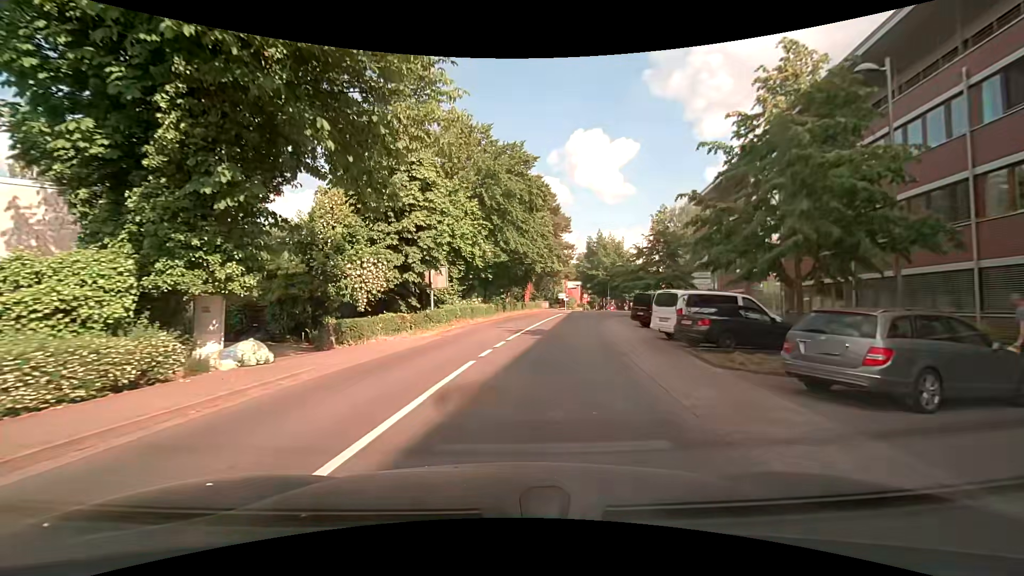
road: residential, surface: asphalt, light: Day
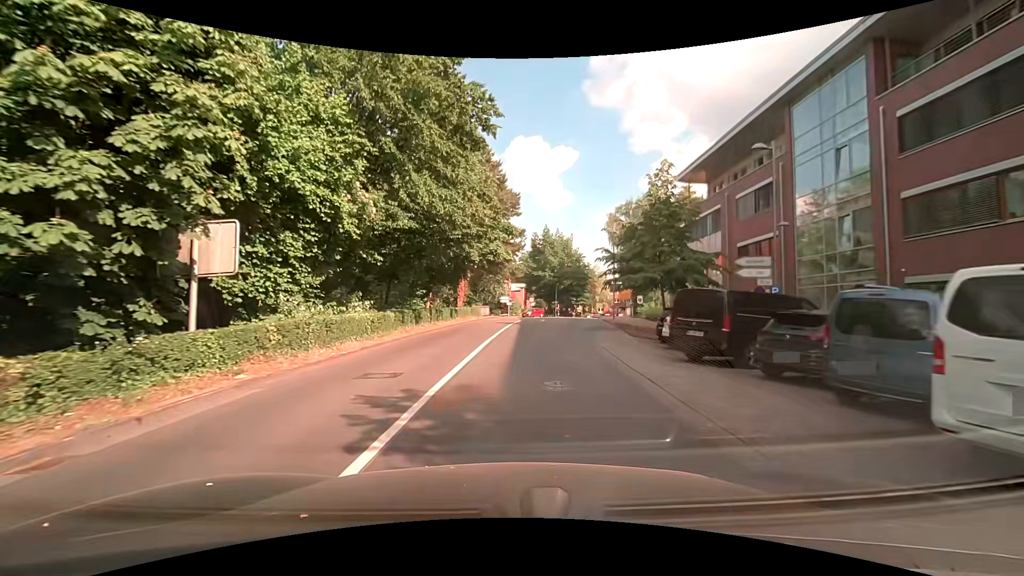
(+1.0, +15.1) m; +7°
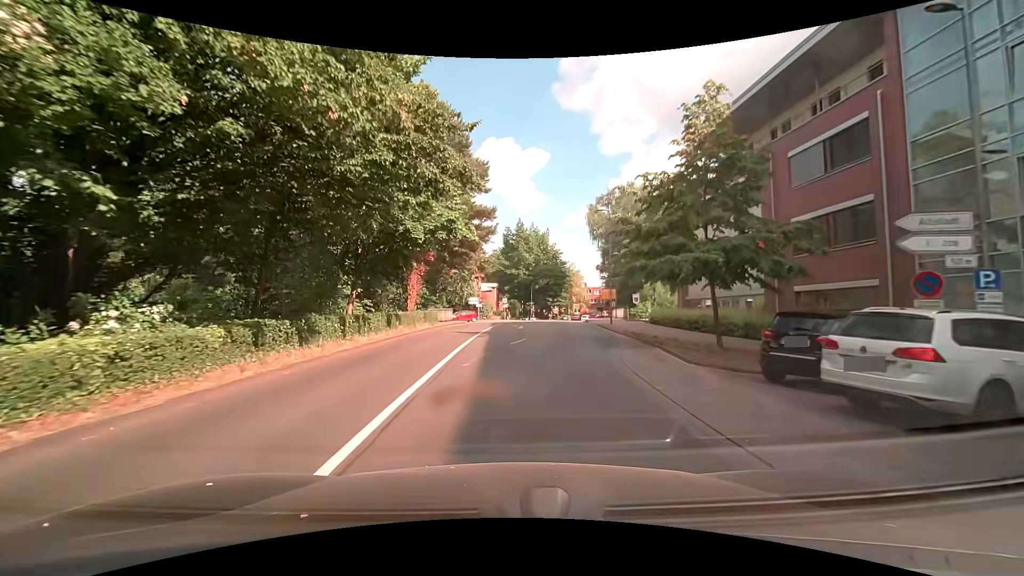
(+0.4, +9.9) m; +4°
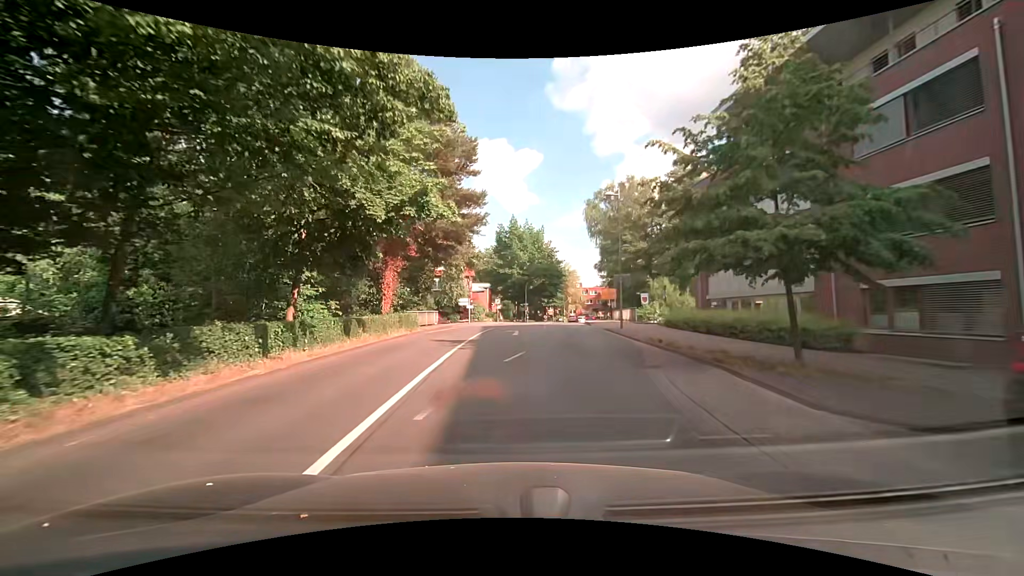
(0.0, +4.9) m; 0°
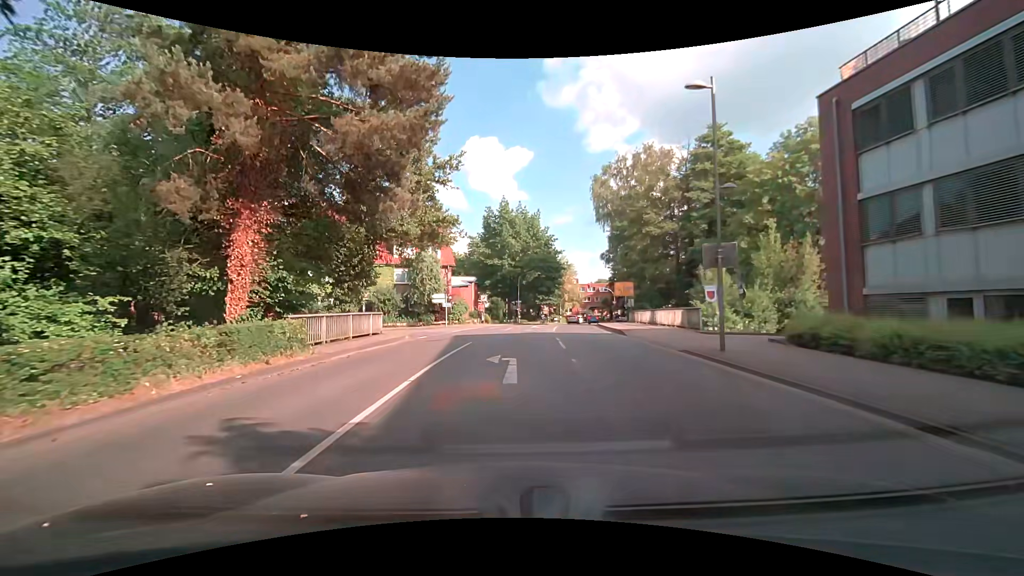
(+0.1, +14.4) m; +3°
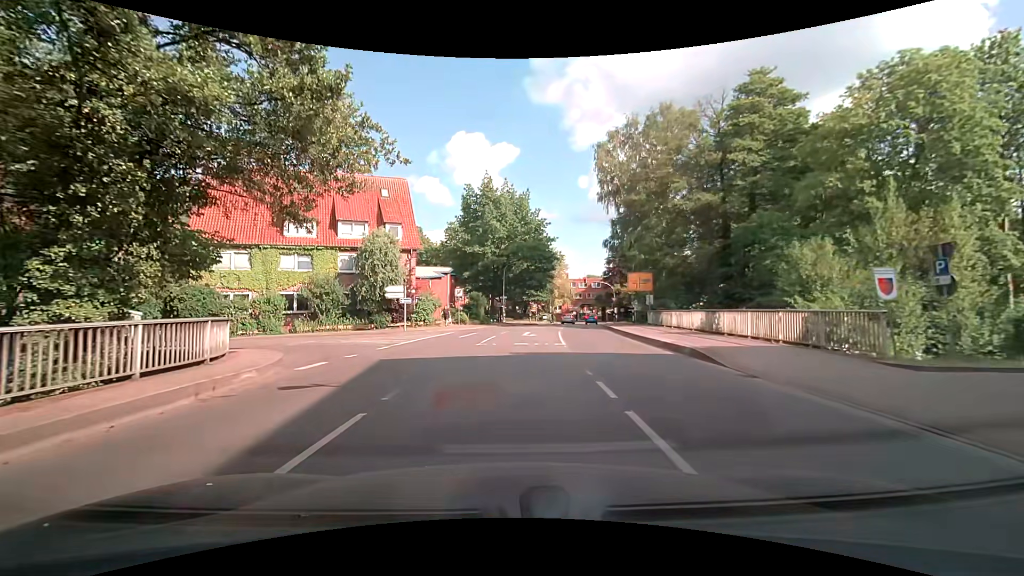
(-0.1, +12.4) m; 0°
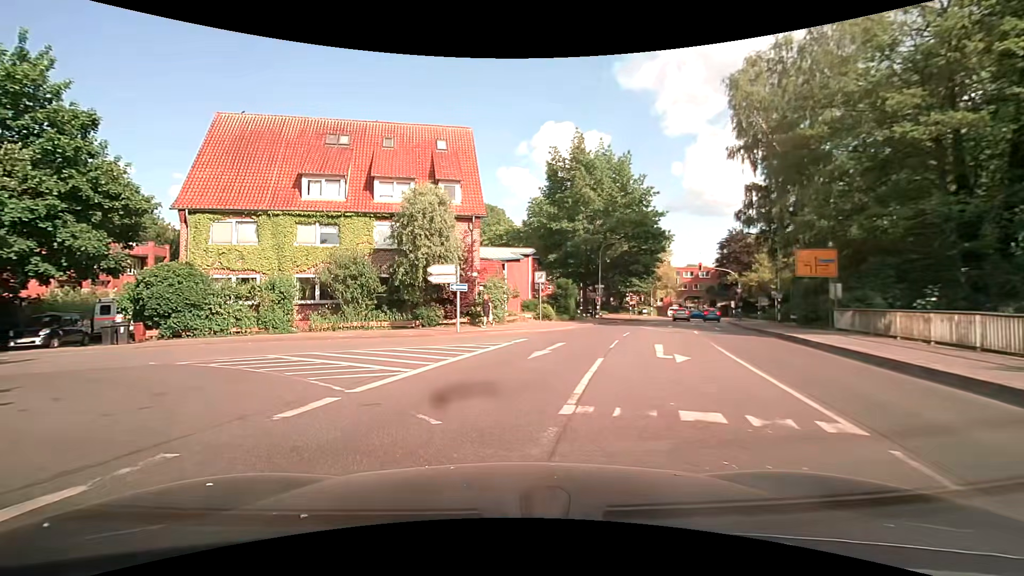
(-0.2, +12.0) m; -11°
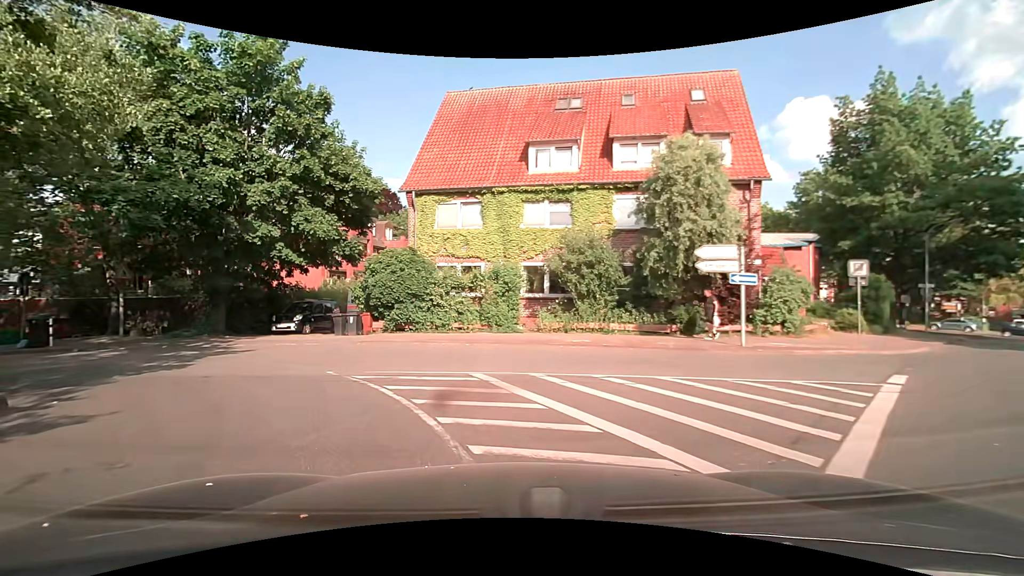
(-1.3, +6.6) m; -25°
